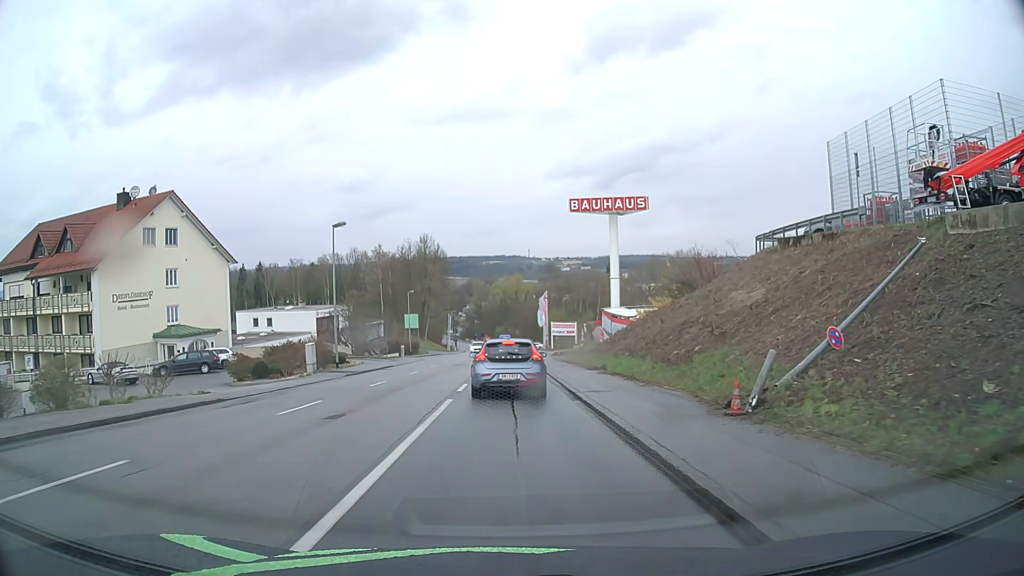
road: tertiary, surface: asphalt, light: Day
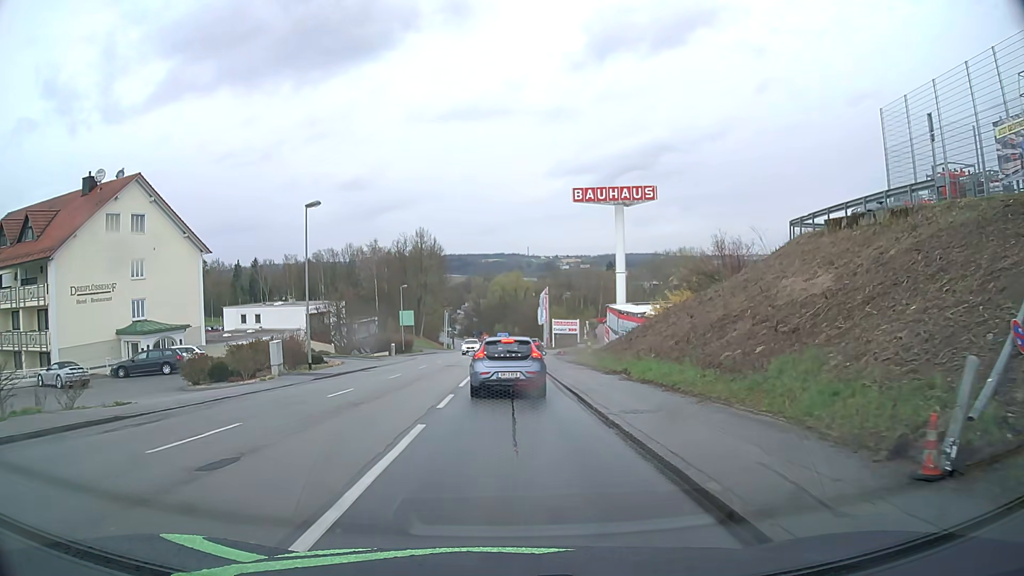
(0.0, +5.2) m; 0°
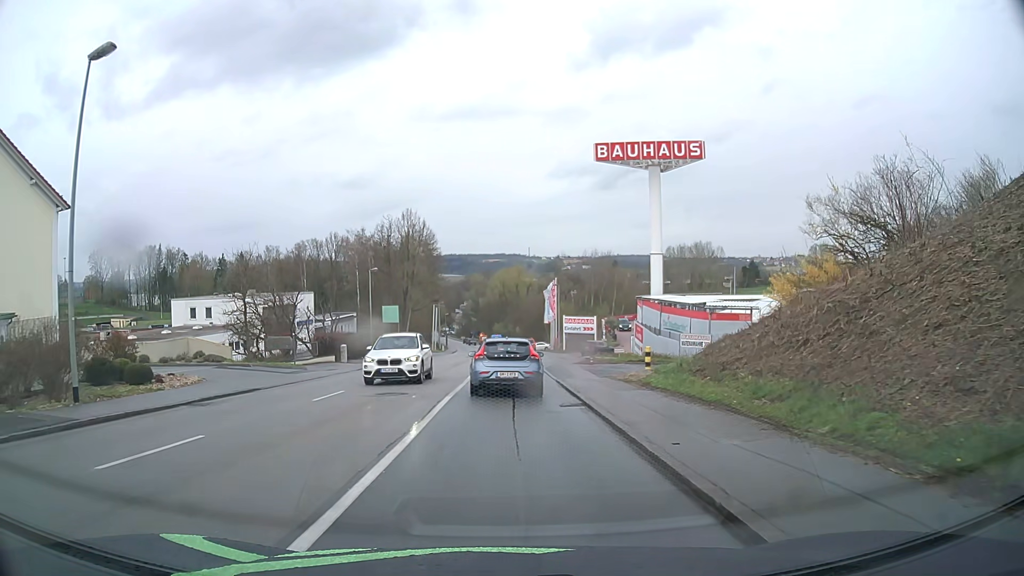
(0.0, +19.3) m; 0°
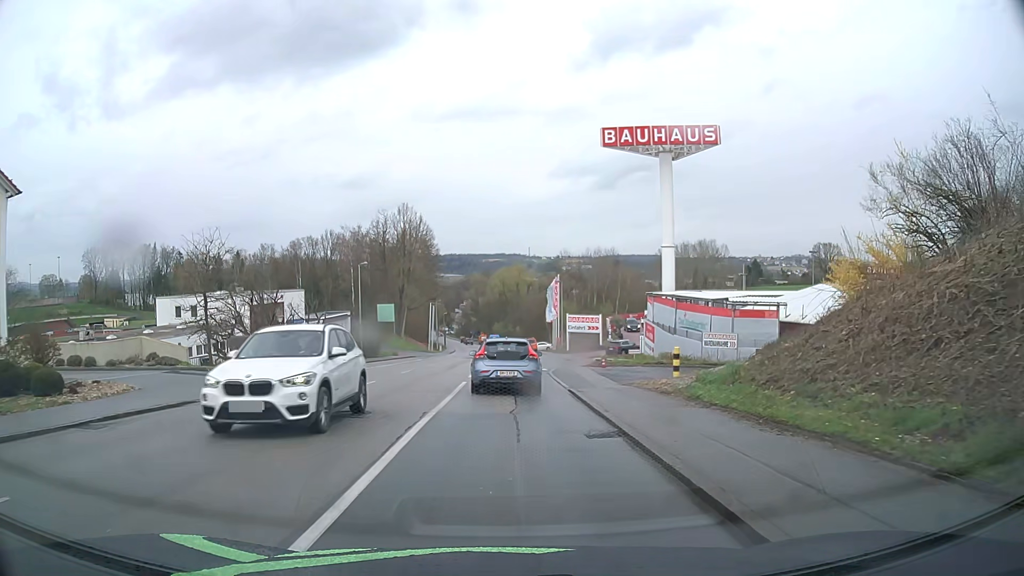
(0.0, +4.7) m; 0°
(0, +10) (0, +20) (0, +30) (0, +40) (0, +50) (0, +60) (0, +70) (0, +80) (-1, +90) (-1, +100) m
